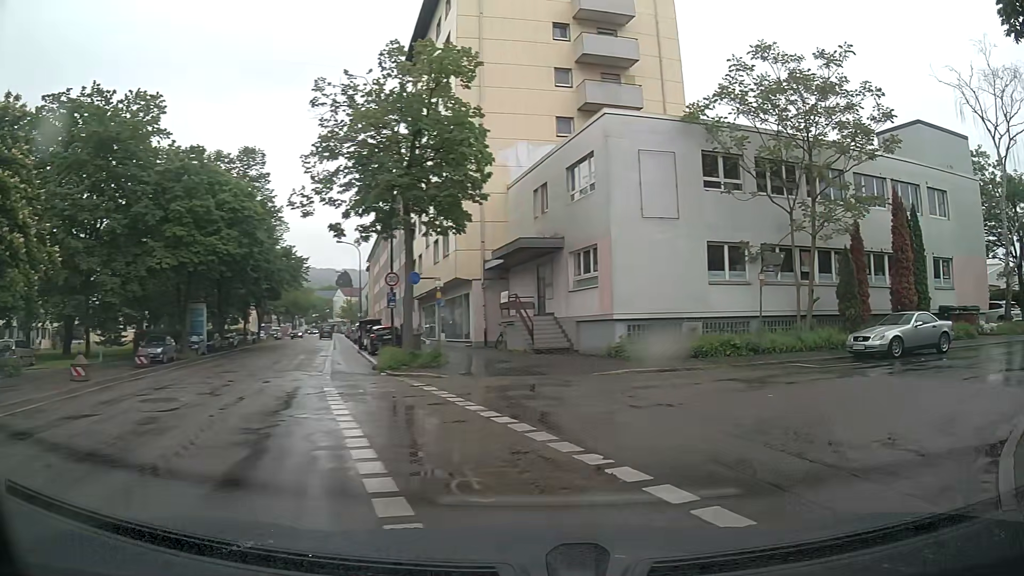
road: tertiary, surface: asphalt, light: Day
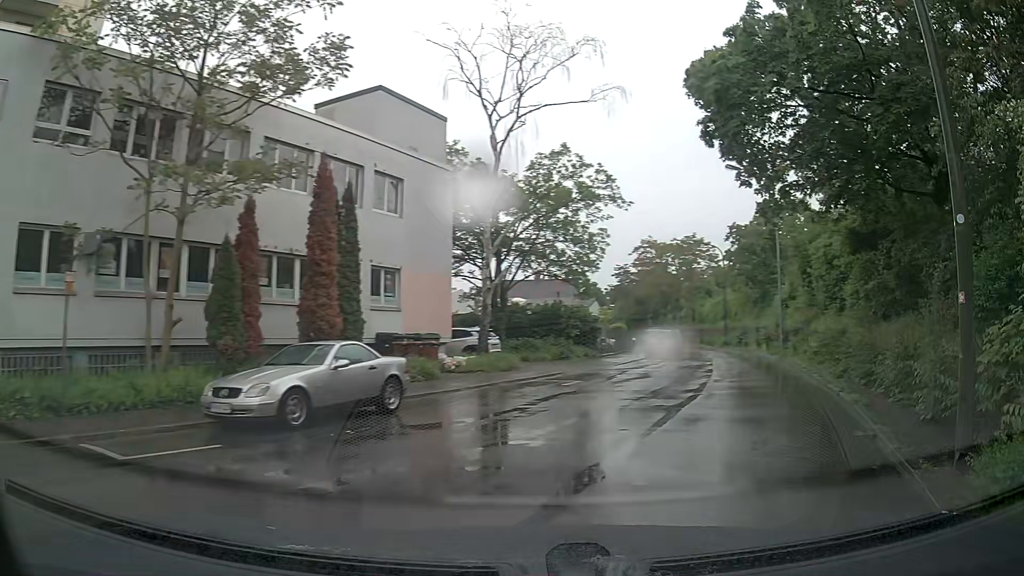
(+3.7, +8.5) m; +47°
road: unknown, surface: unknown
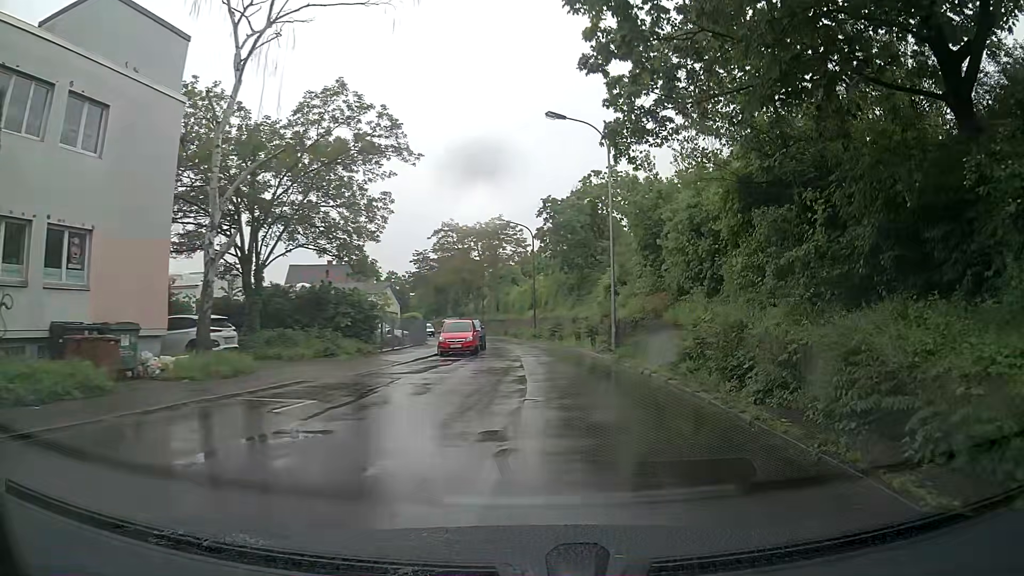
(+1.3, +7.5) m; +16°
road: residential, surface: asphalt
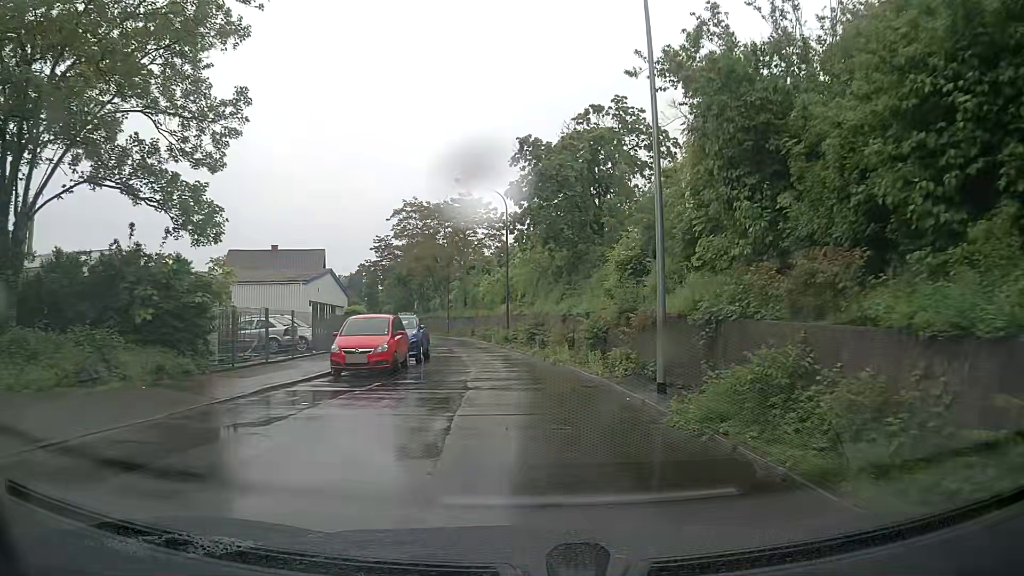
(+0.4, +13.7) m; +3°
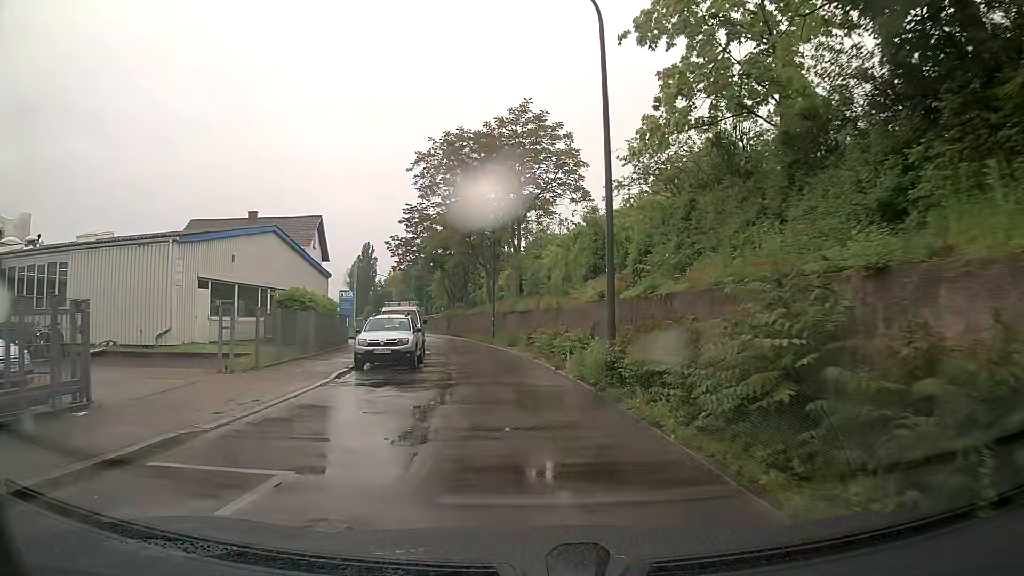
(-2.1, +24.9) m; -8°
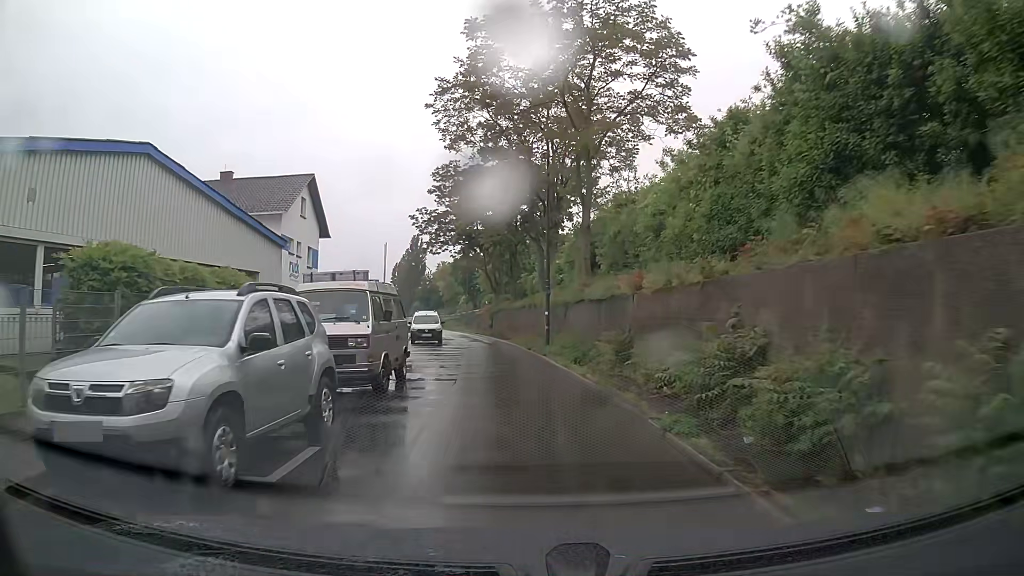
(-0.5, +15.1) m; -4°
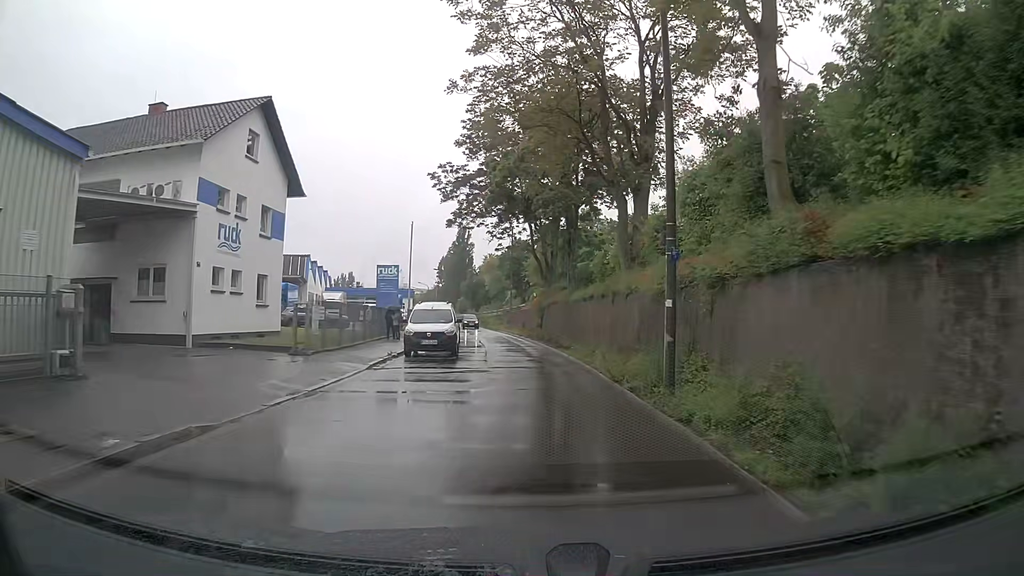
(-0.5, +14.7) m; -4°
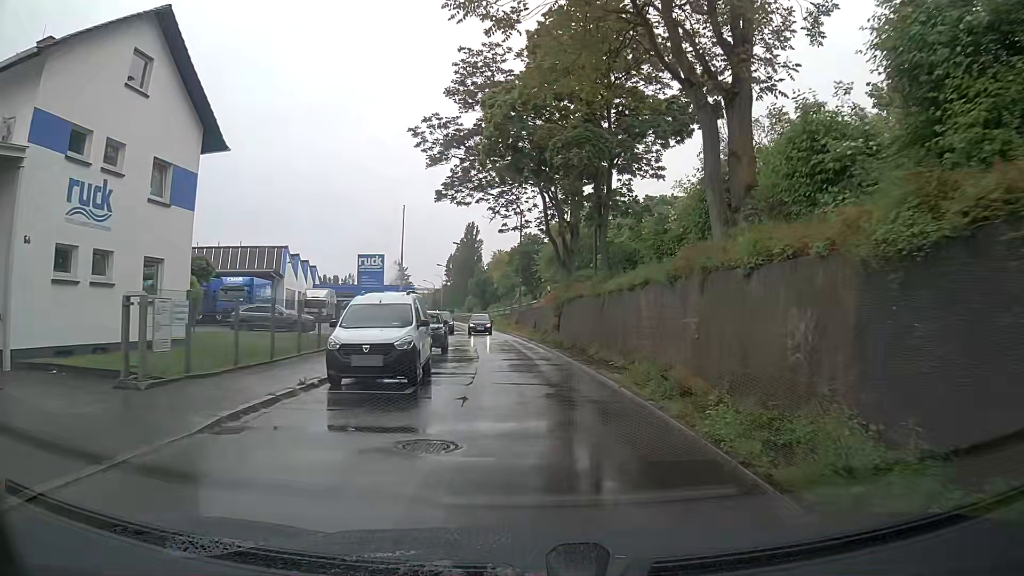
(+0.3, +9.5) m; +3°
(0, +10) (-1, +20) (-3, +30) (-4, +40) (-6, +50) (-8, +59) (-10, +69) (-13, +79) (-15, +89) (-18, +98) m
